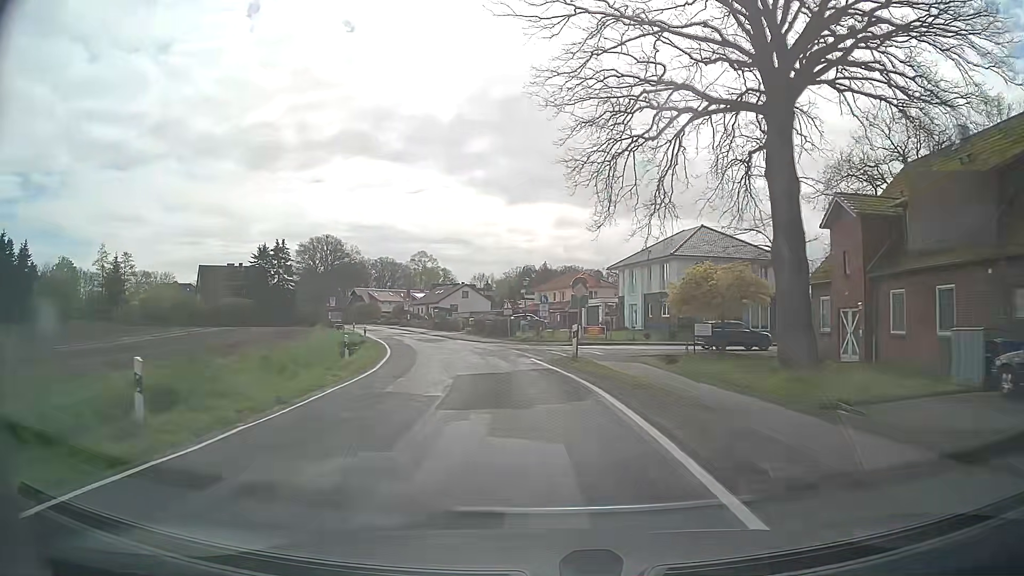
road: secondary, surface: asphalt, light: Day
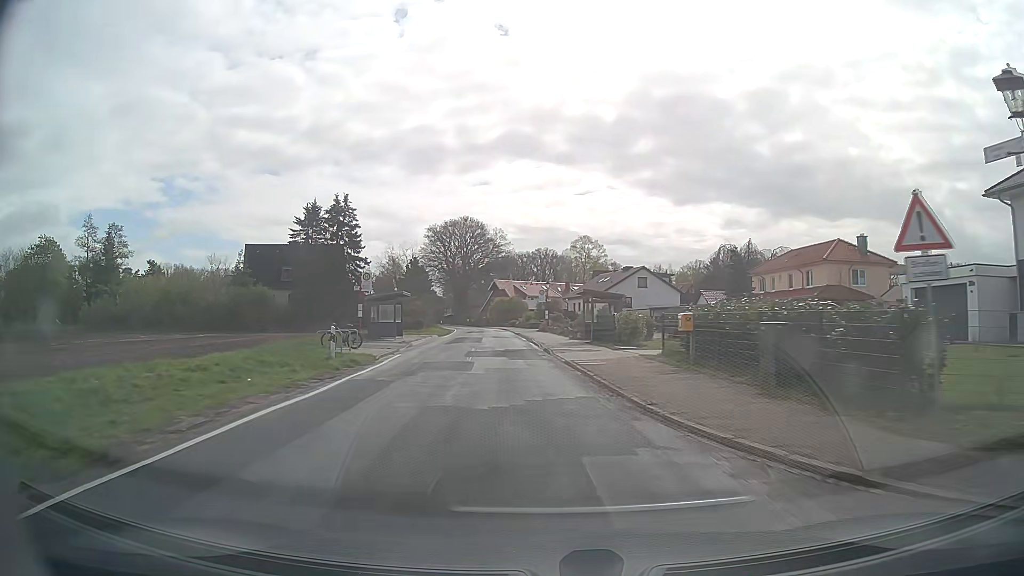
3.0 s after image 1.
(-4.8, +39.1) m; -14°
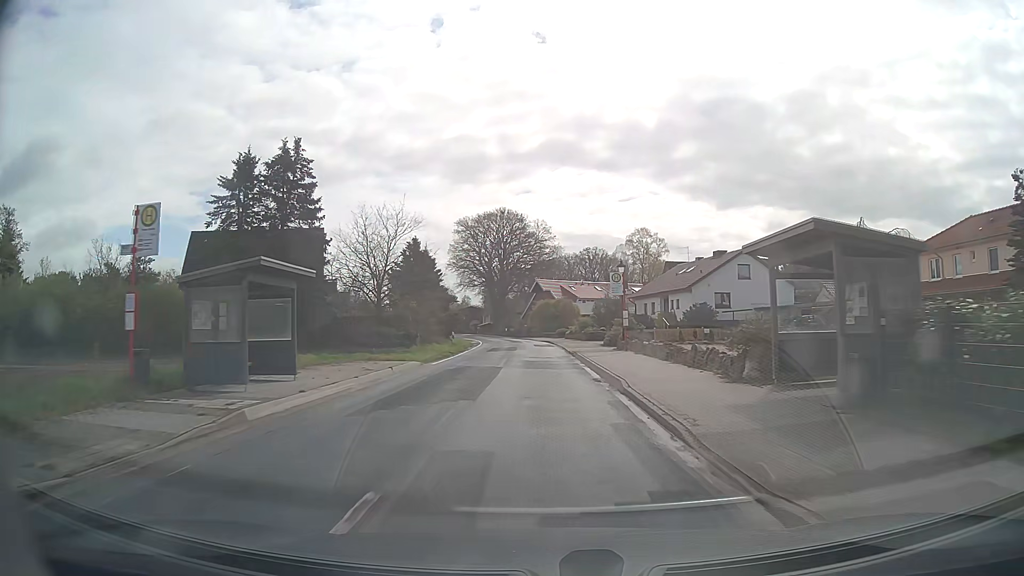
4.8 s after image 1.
(-1.2, +24.2) m; -4°
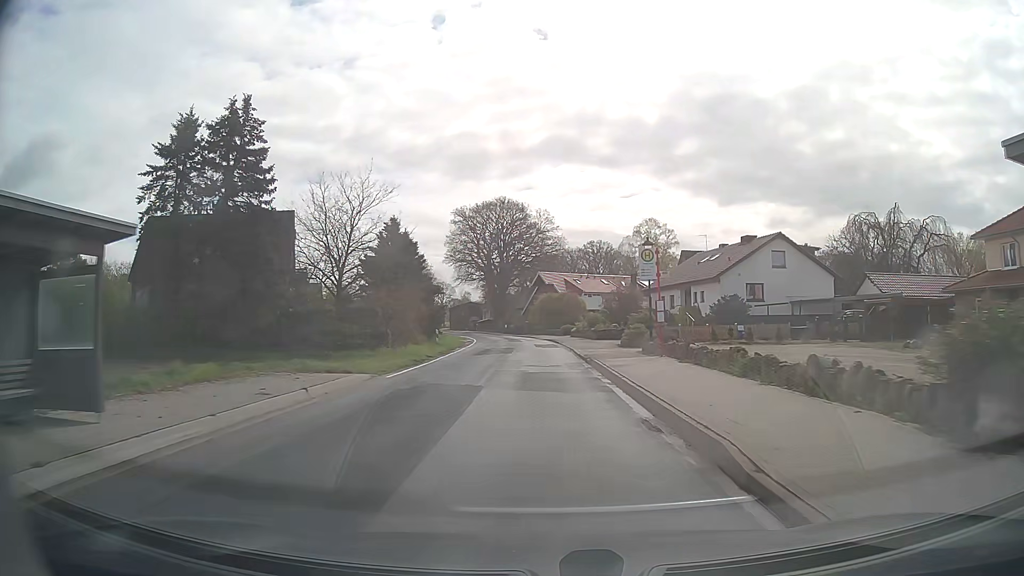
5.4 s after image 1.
(0.0, +8.1) m; 0°
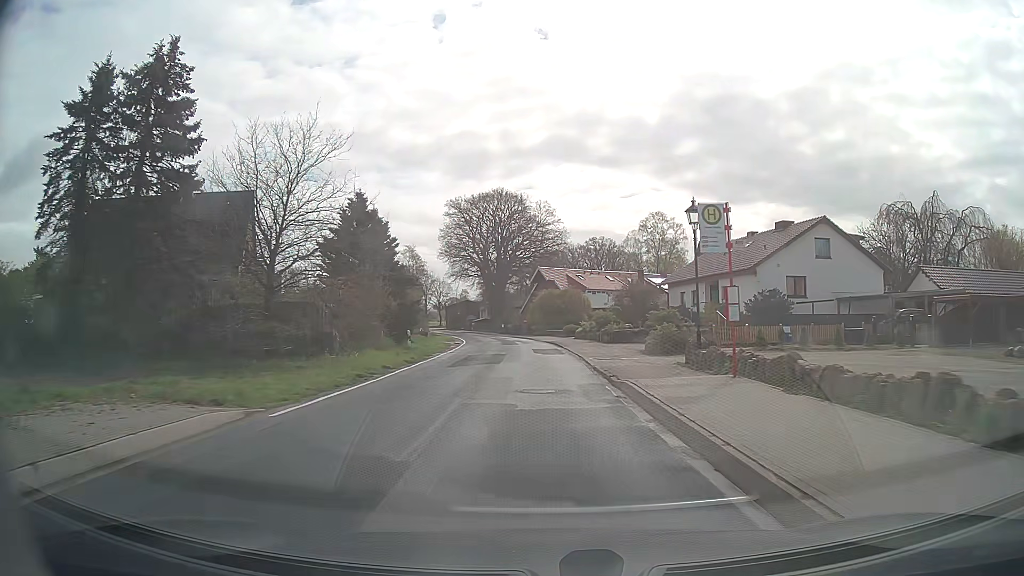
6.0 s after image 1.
(-0.1, +8.1) m; 0°
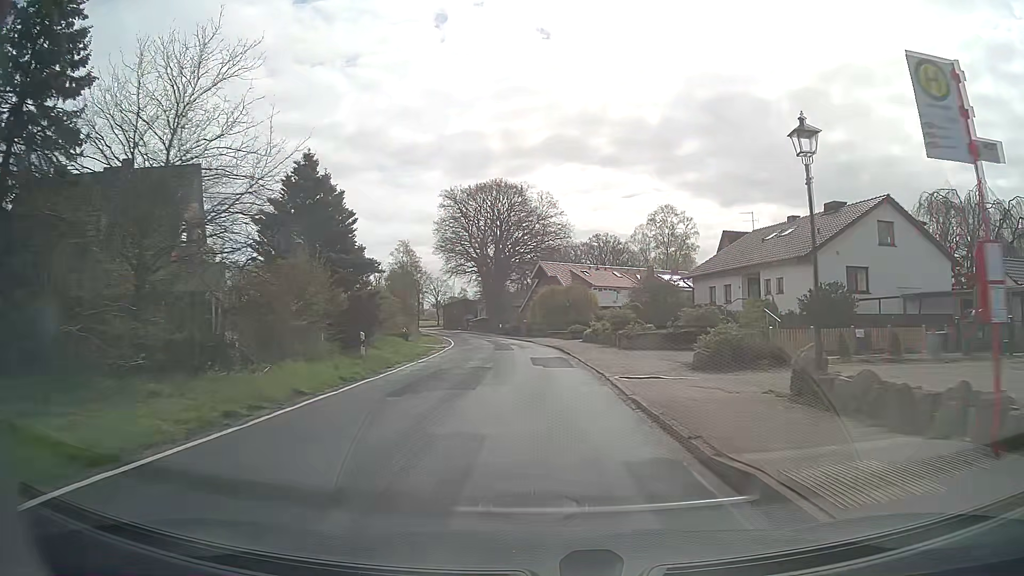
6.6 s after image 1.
(0.0, +8.2) m; 0°
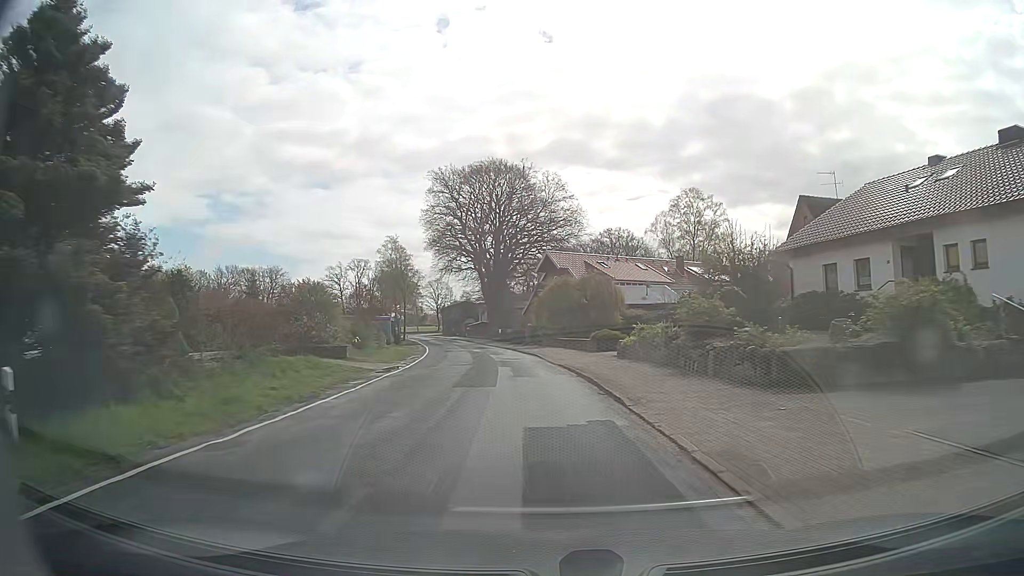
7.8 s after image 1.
(-0.1, +16.4) m; -1°
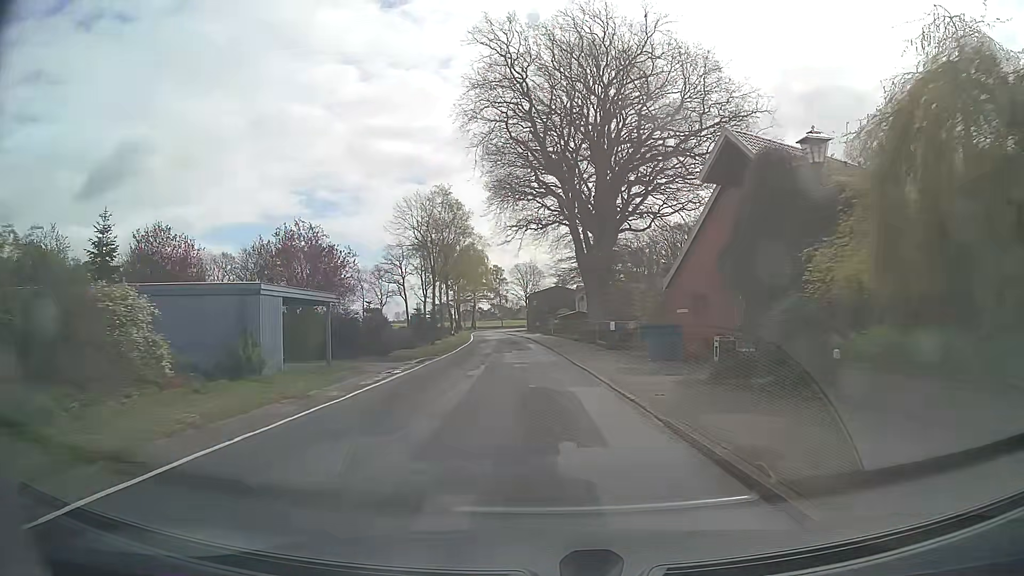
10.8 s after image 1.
(-2.9, +41.1) m; -9°
(0, +10) (0, +20) (-1, +30) (-1, +40) (-2, +50) (-3, +60) (-3, +70) (-4, +80) (-6, +90) (-7, +100) m
